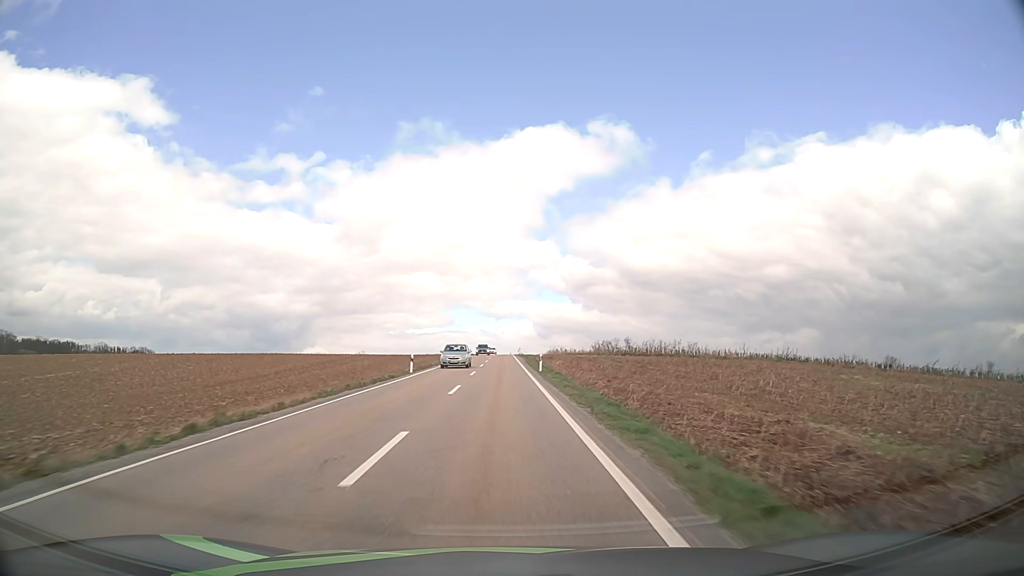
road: tertiary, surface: asphalt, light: Day
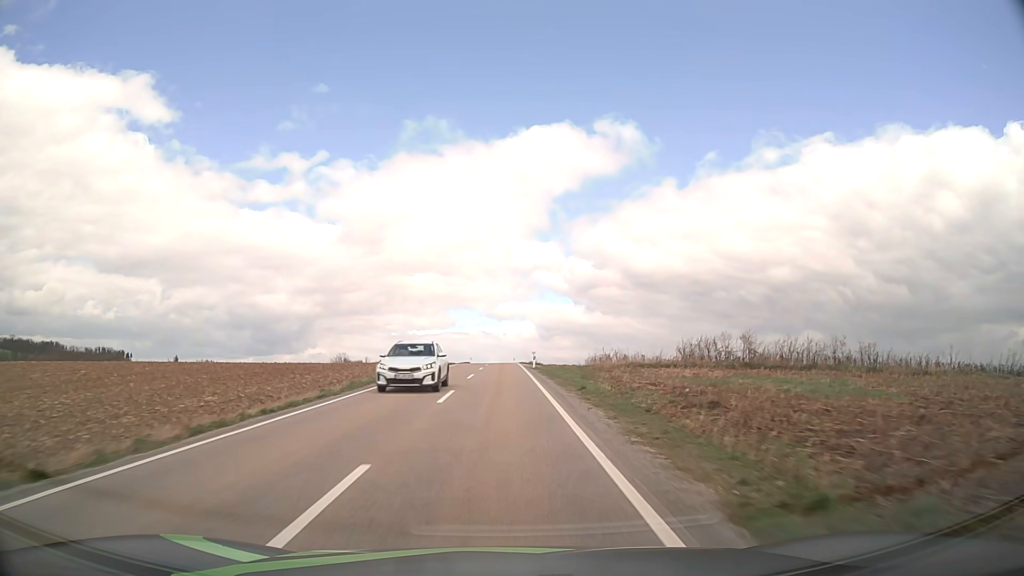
(-0.1, +52.9) m; 0°
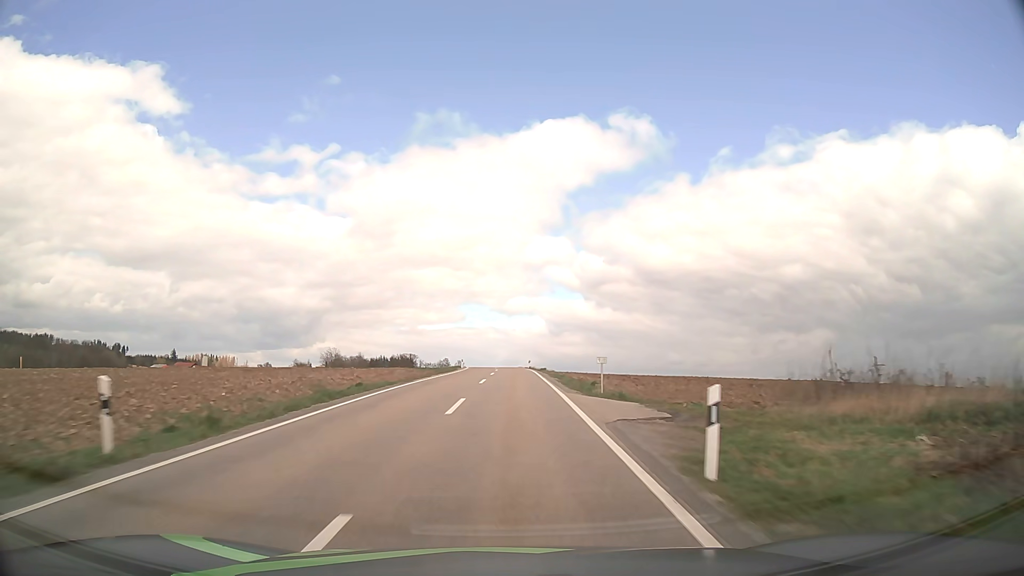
(-0.2, +38.8) m; -1°
(0, +10) (0, +20) (0, +30) (0, +40) (0, +50) (0, +60) (0, +70) (-1, +80) (-2, +90) (-4, +100) m
